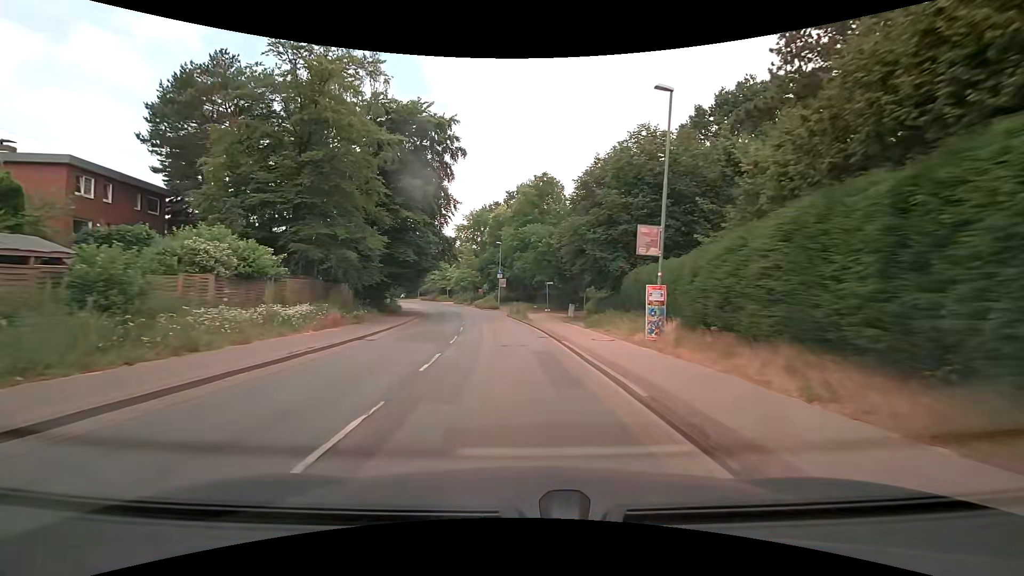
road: tertiary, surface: asphalt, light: Day
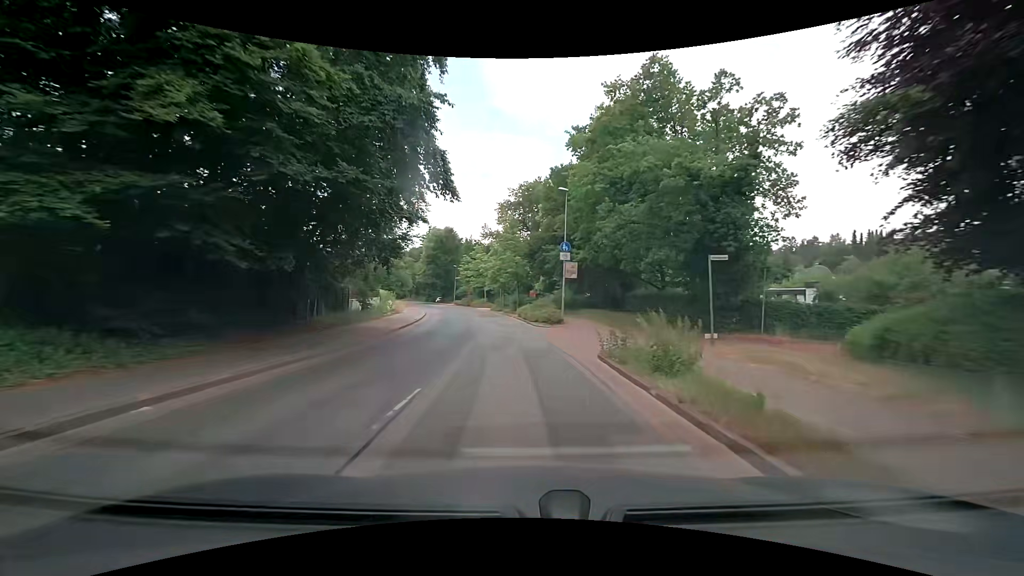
(-1.8, +29.4) m; -6°
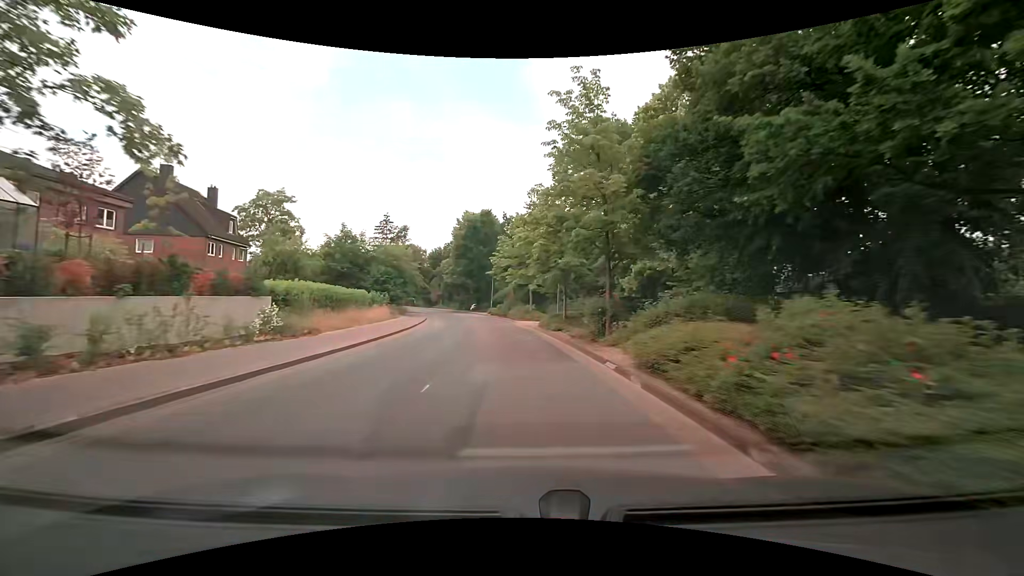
(-1.6, +28.8) m; -7°
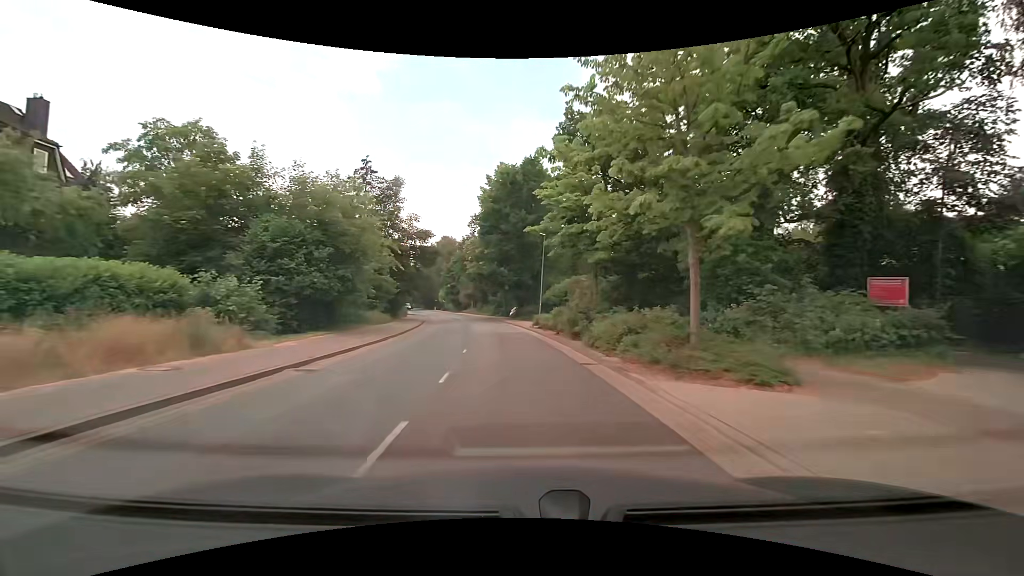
(-1.6, +30.0) m; -6°
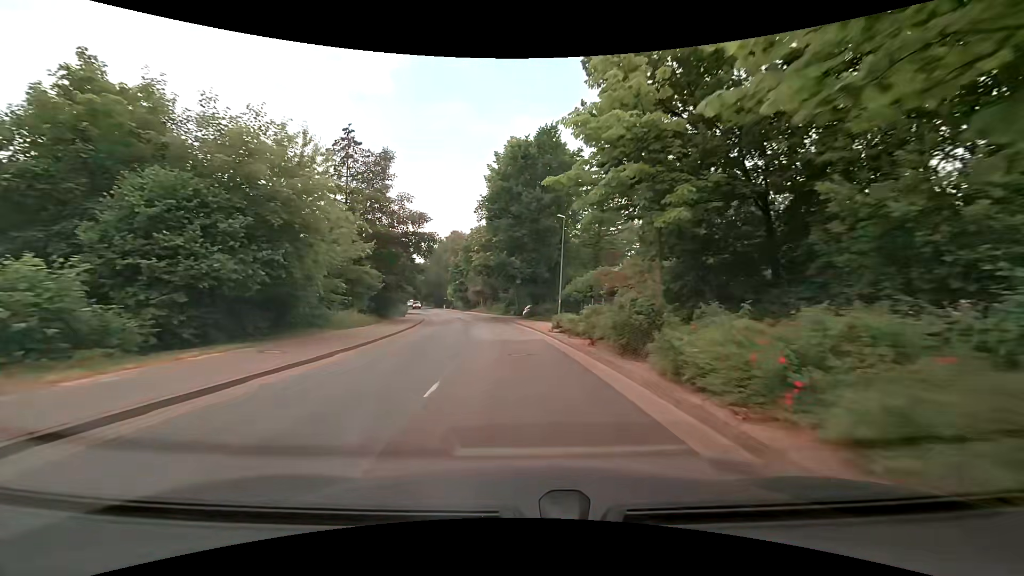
(-0.1, +7.6) m; -1°
